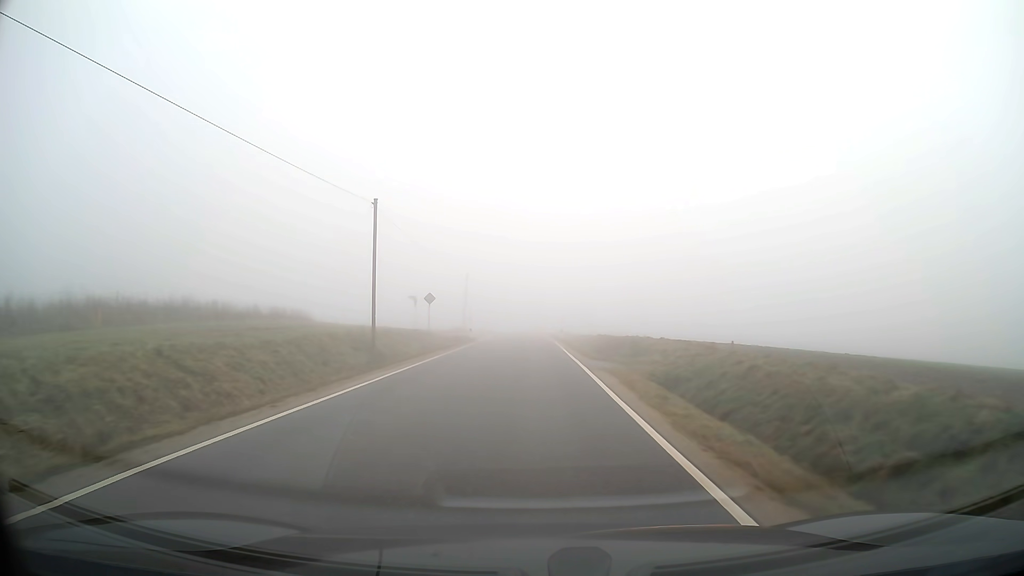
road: tertiary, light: Day
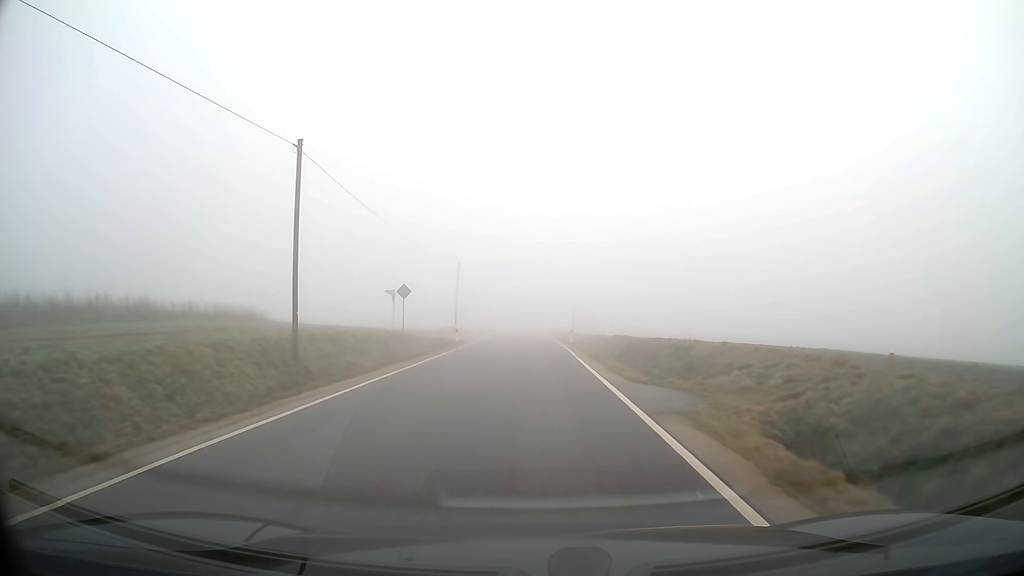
(0.0, +9.8) m; 0°
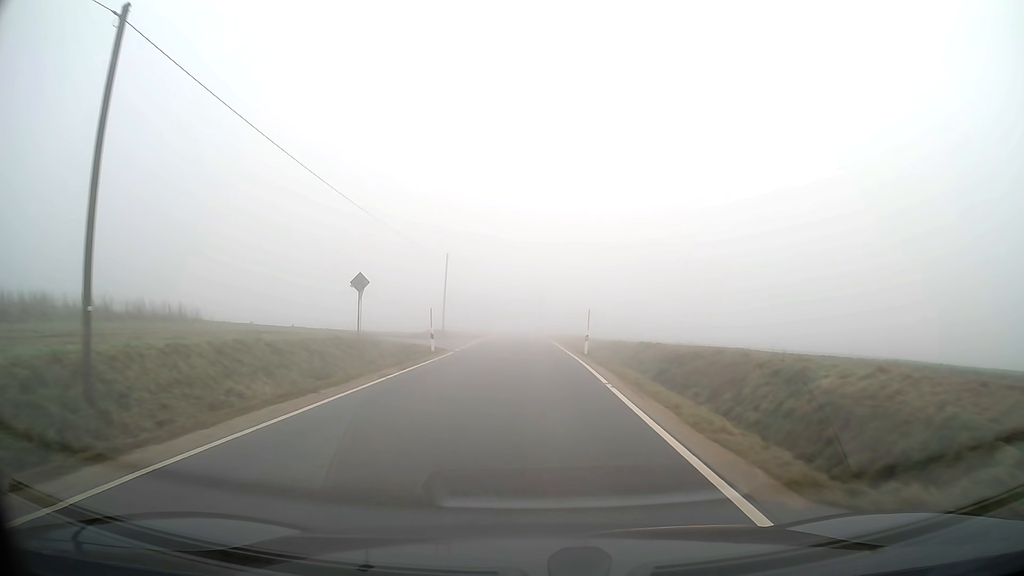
(0.0, +9.7) m; 0°
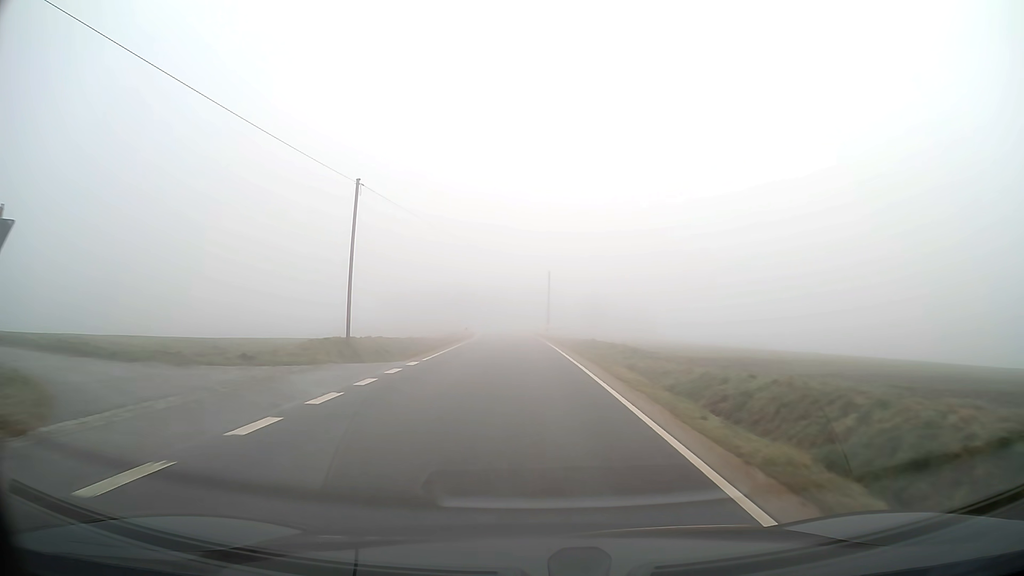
(0.0, +29.1) m; 0°
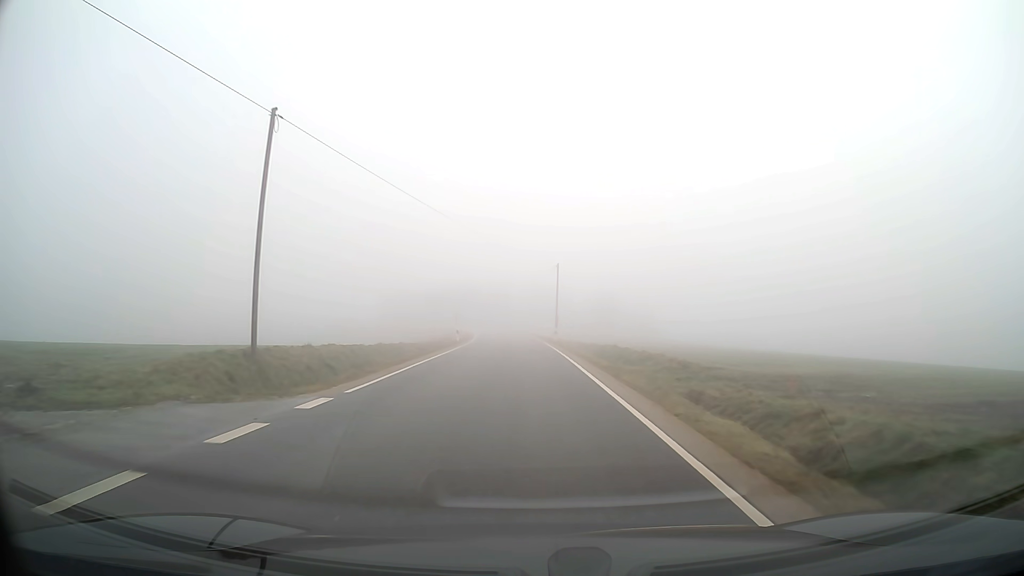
(0.0, +9.7) m; -1°
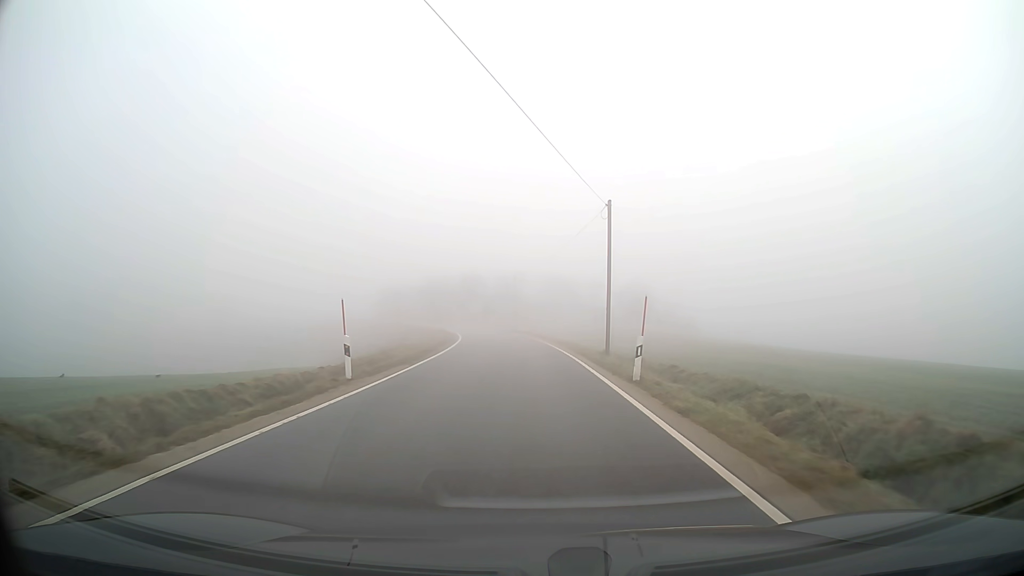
(-0.4, +29.0) m; -1°
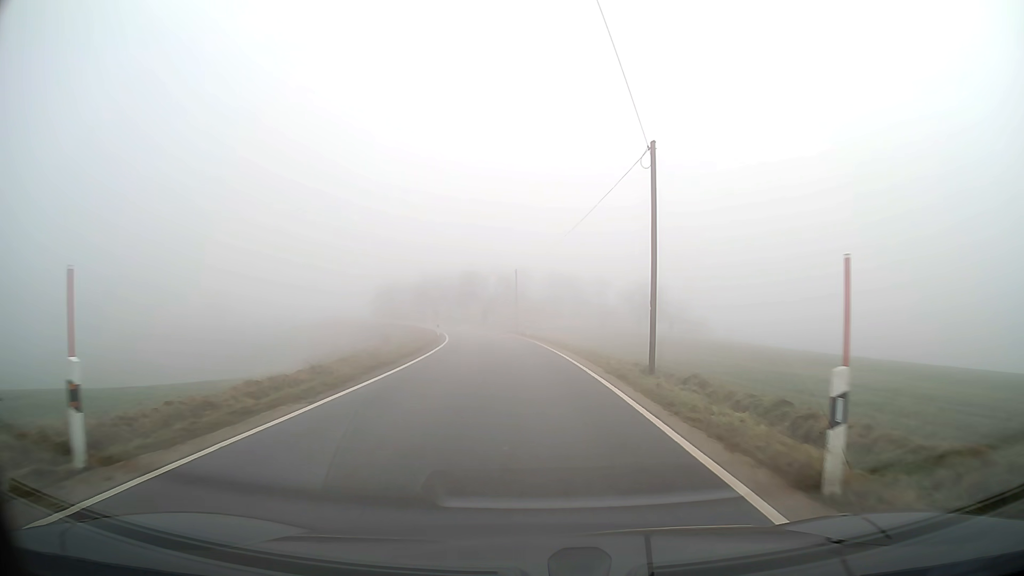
(0.0, +9.6) m; -1°
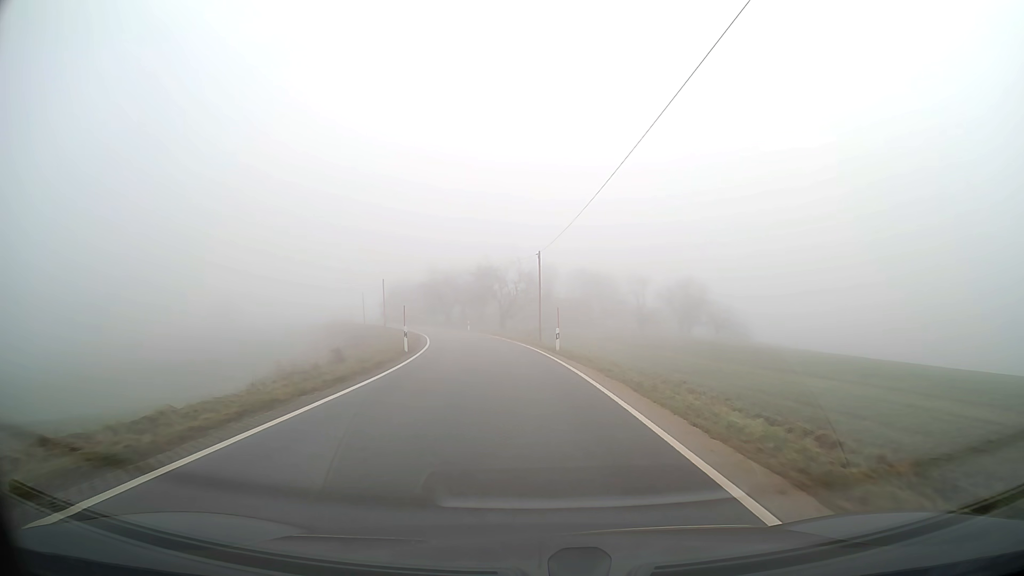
(-0.4, +19.2) m; -3°
(0, +10) (-1, +20) (-2, +30) (-3, +40) (-4, +50) (-6, +60) (-9, +69) (-11, +79) (-14, +89) (-16, +98) m
